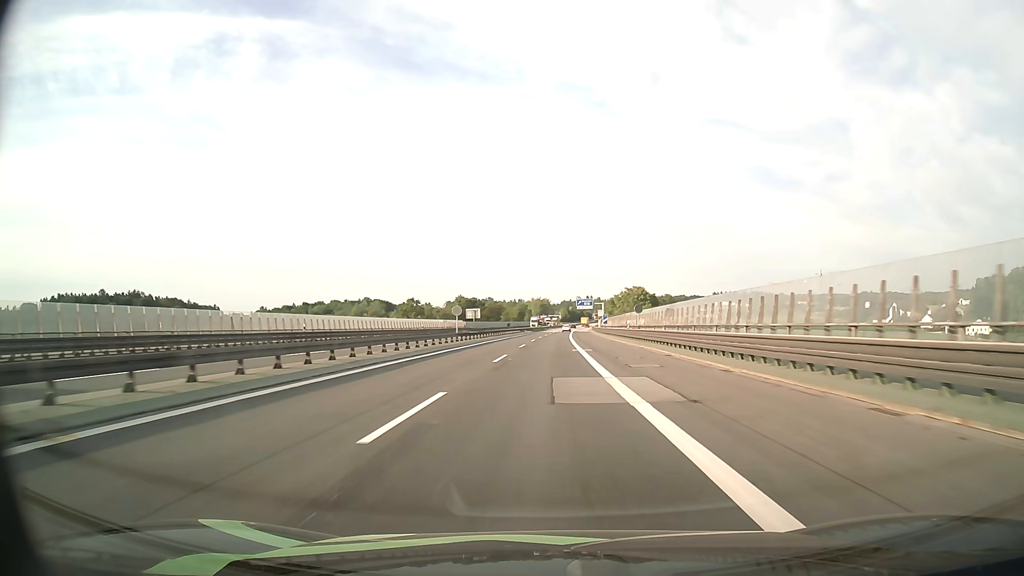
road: motorway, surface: asphalt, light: Day
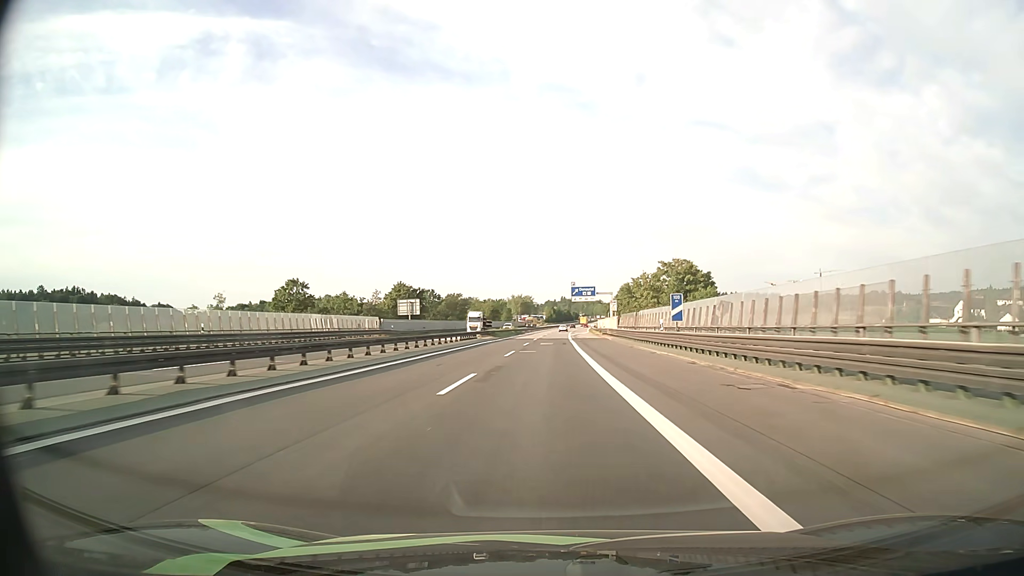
(+0.7, +66.4) m; +1°
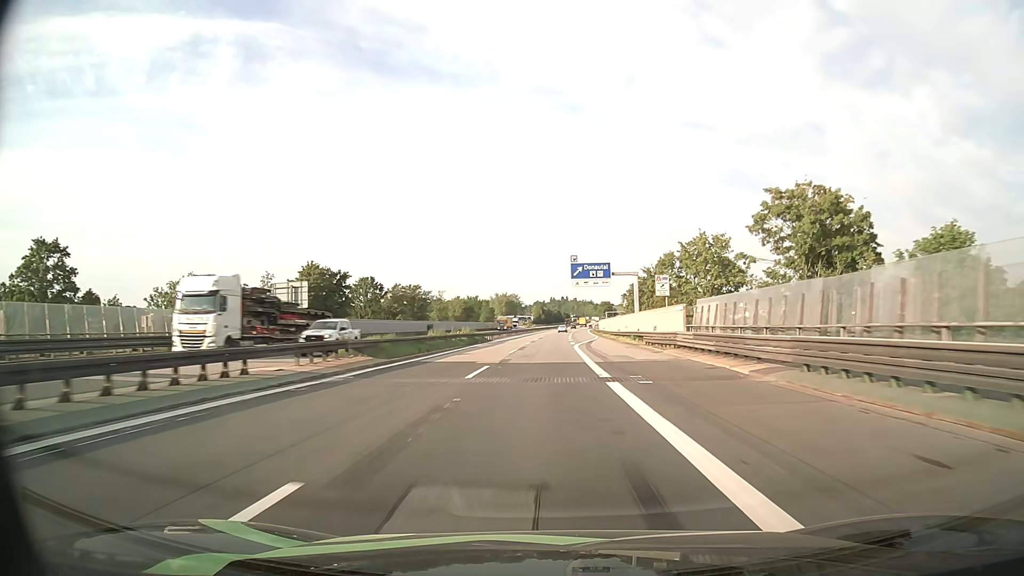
(+0.5, +49.8) m; +1°
(0, +10) (0, +20) (0, +30) (0, +40) (0, +50) (0, +60) (+1, +70) (+1, +80) (+1, +90) (+1, +100) m
